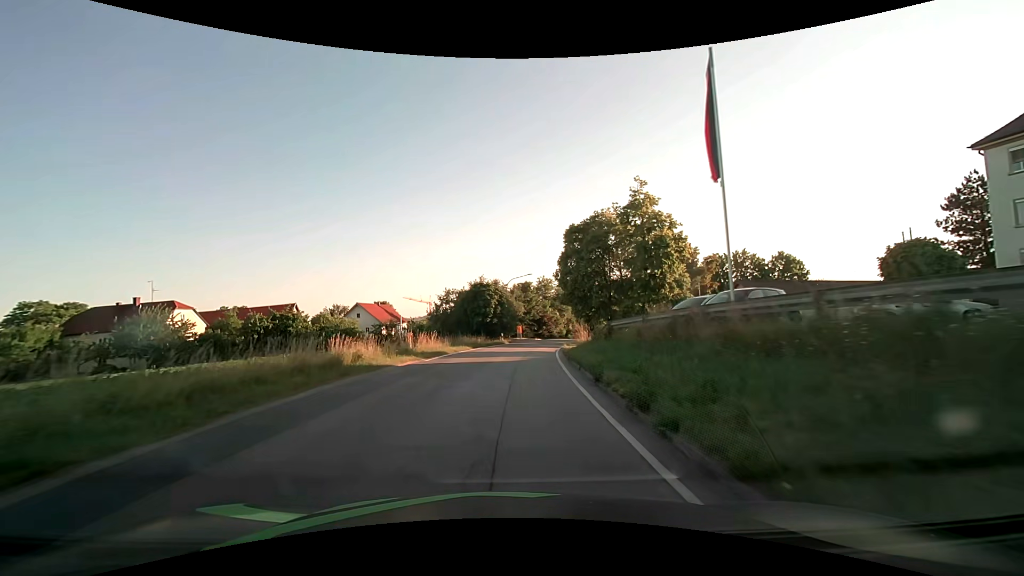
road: secondary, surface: asphalt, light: Day
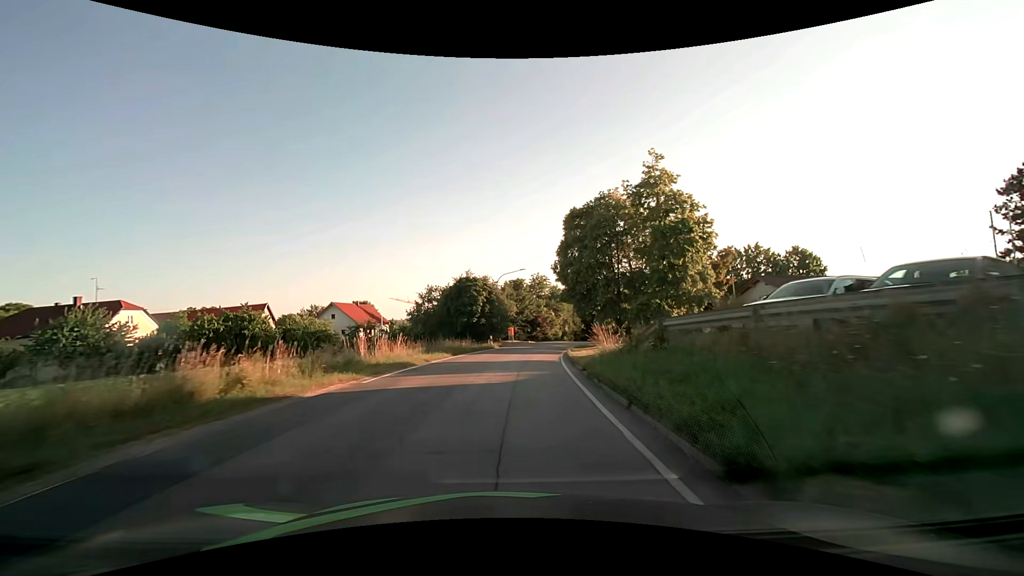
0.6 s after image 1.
(+0.1, +7.8) m; +1°
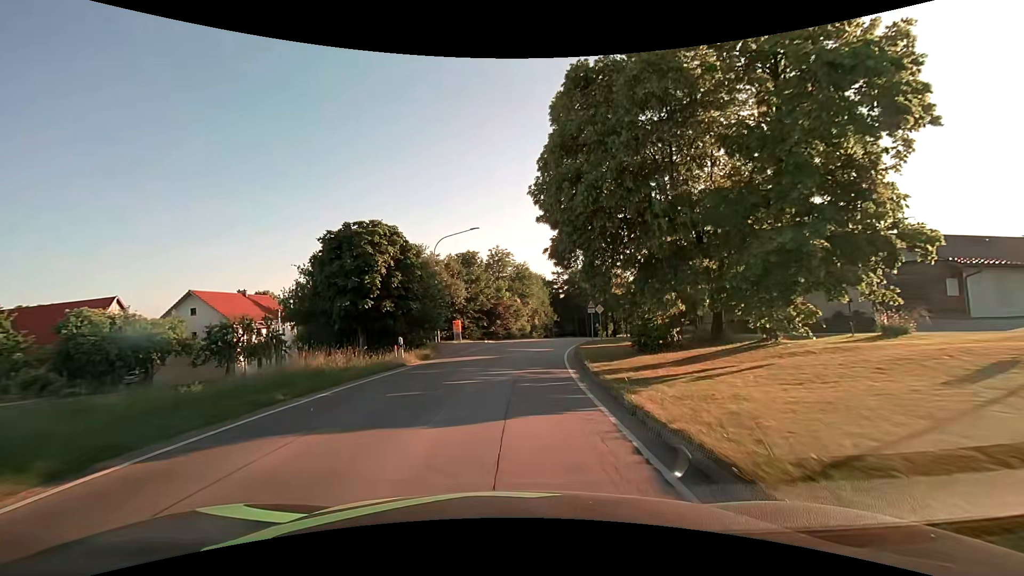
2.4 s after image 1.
(+0.8, +23.2) m; +5°
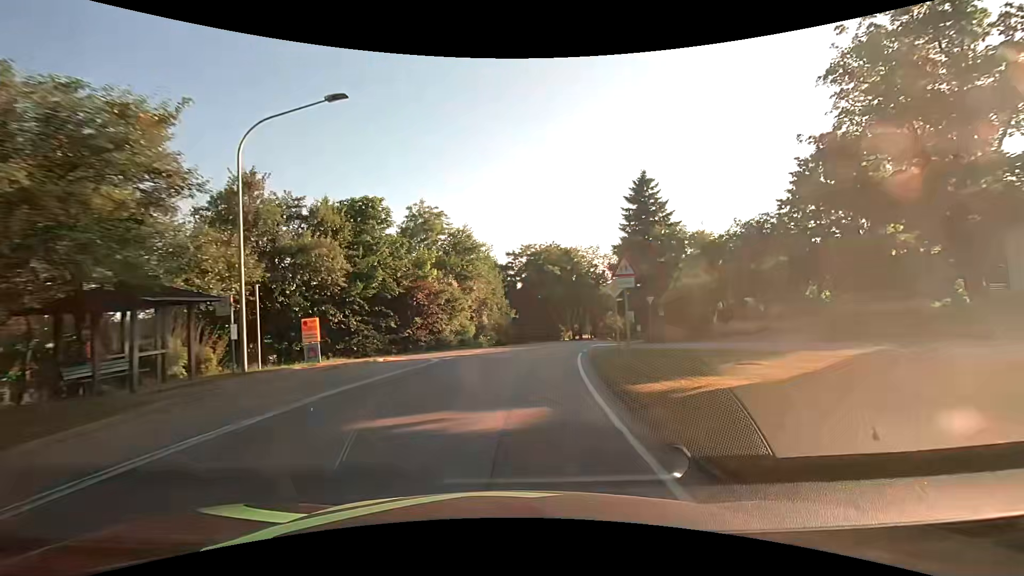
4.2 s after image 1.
(+1.1, +23.2) m; +6°
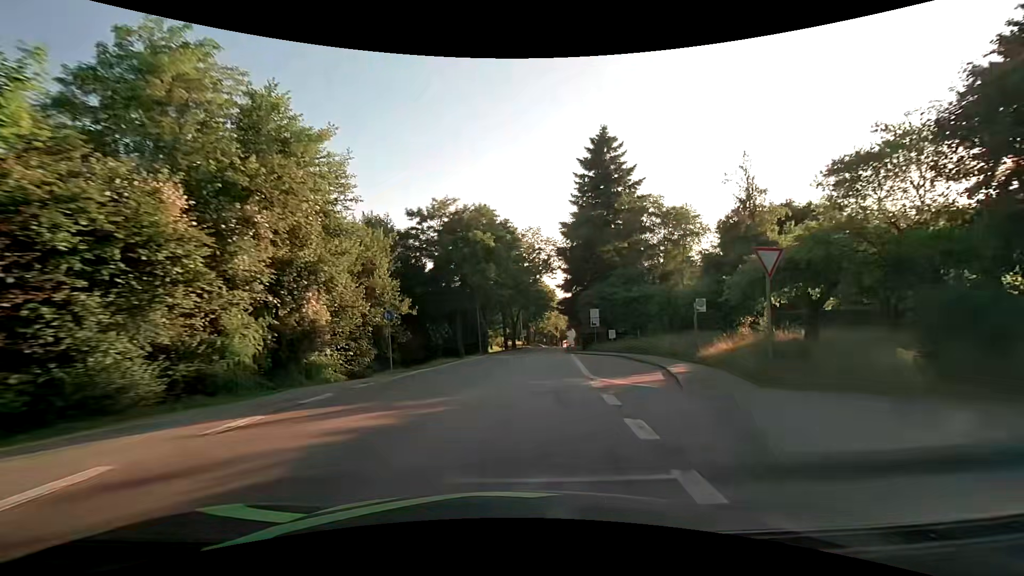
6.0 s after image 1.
(+1.4, +23.0) m; +8°
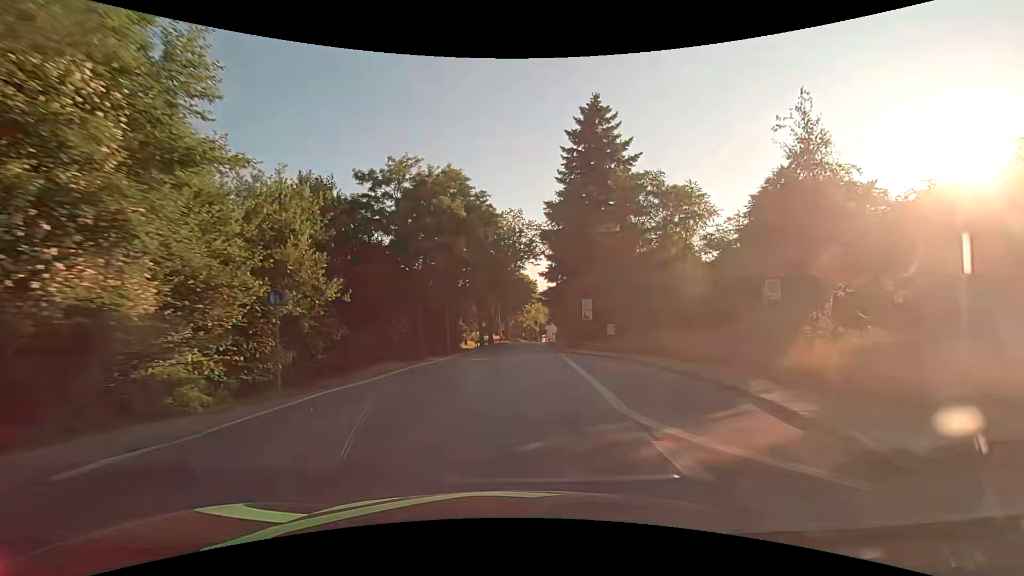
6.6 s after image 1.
(+0.1, +7.7) m; +2°
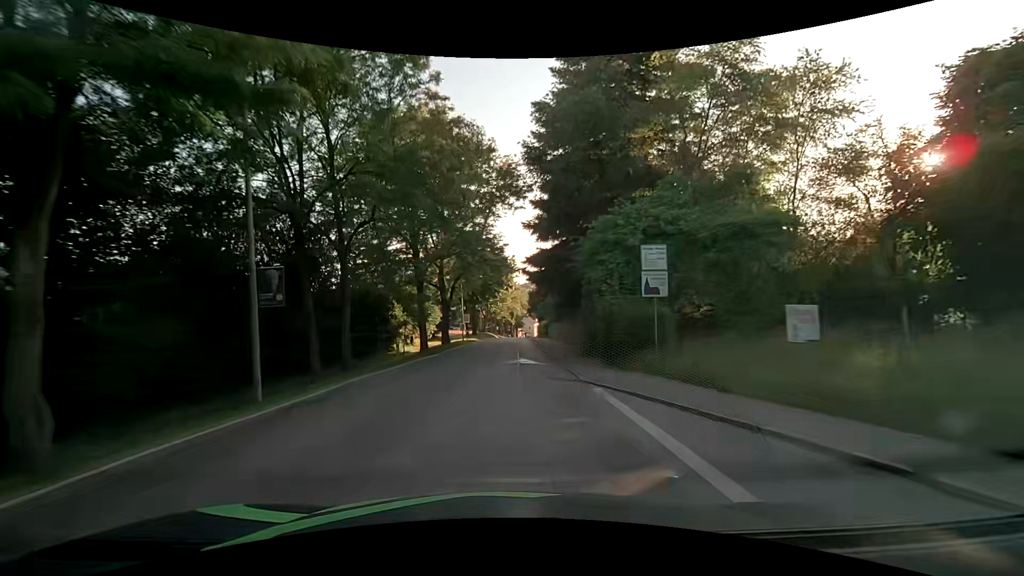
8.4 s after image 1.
(+0.8, +23.1) m; +3°
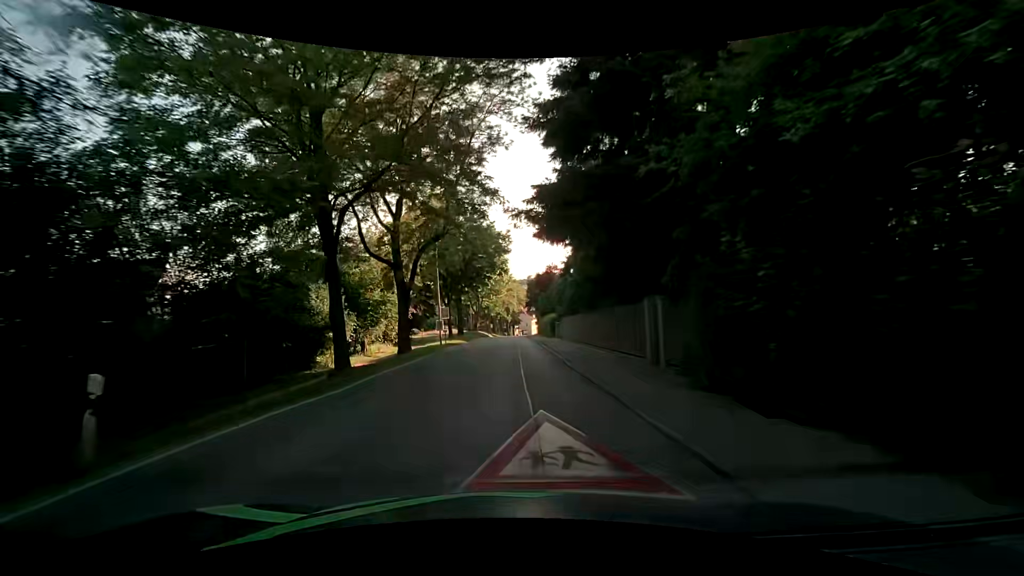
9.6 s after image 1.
(+0.1, +15.5) m; +1°
(0, +10) (0, +20) (0, +30) (0, +40) (0, +50) (0, +60) (0, +70) (0, +80) (+1, +90) (+1, +100) m
